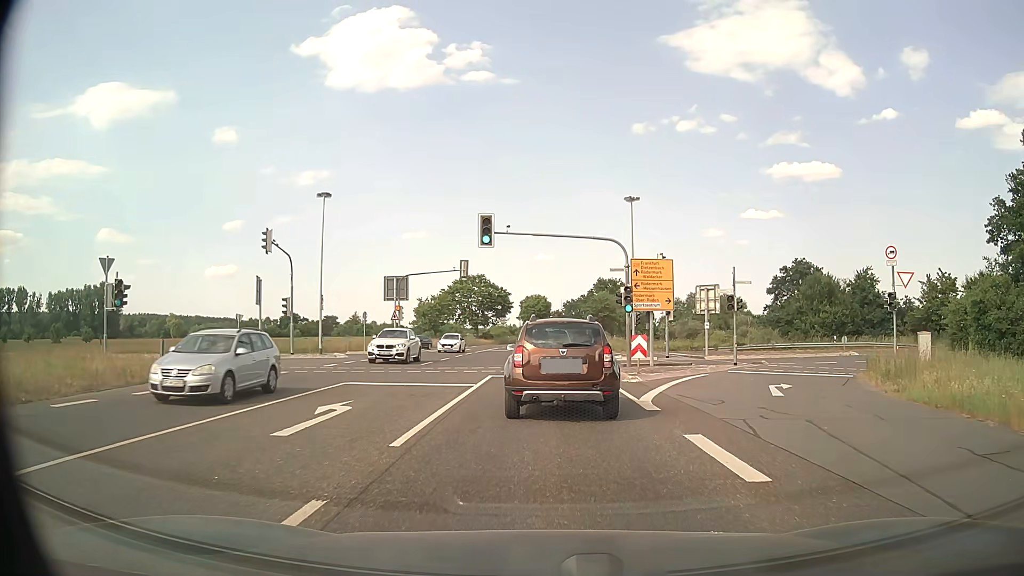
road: primary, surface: asphalt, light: Day
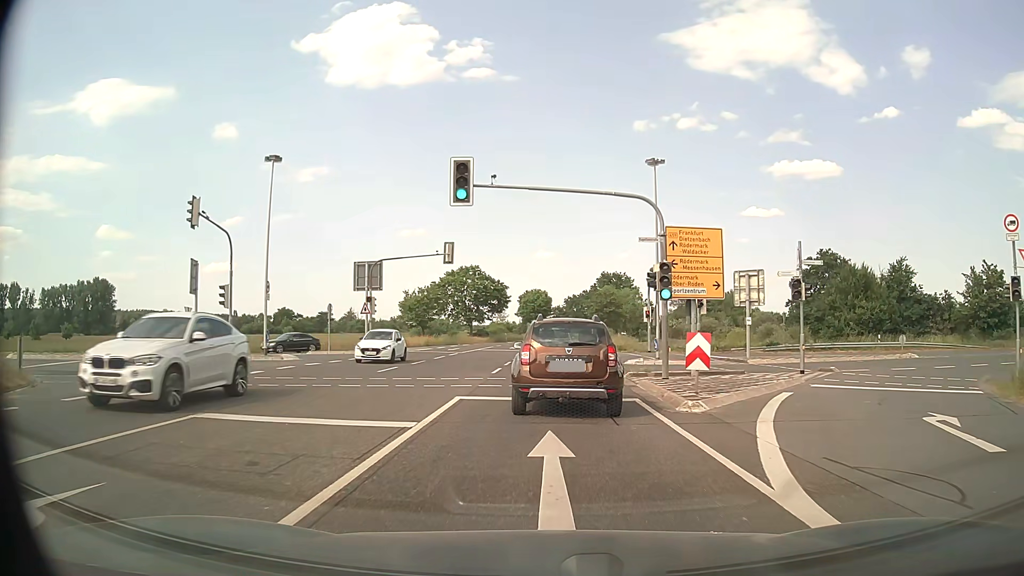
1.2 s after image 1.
(0.0, +8.9) m; 0°
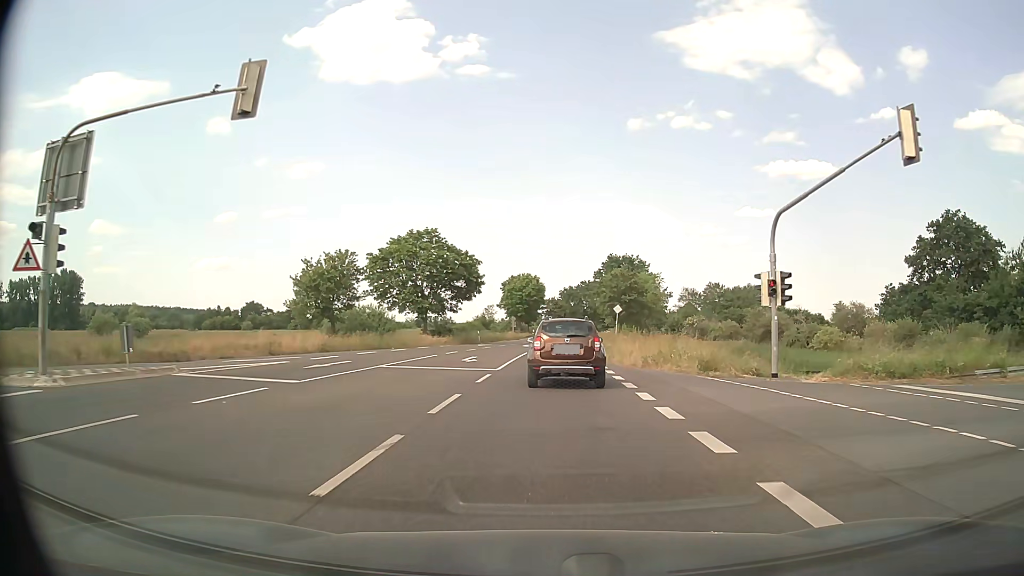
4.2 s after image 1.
(+0.3, +30.6) m; +1°
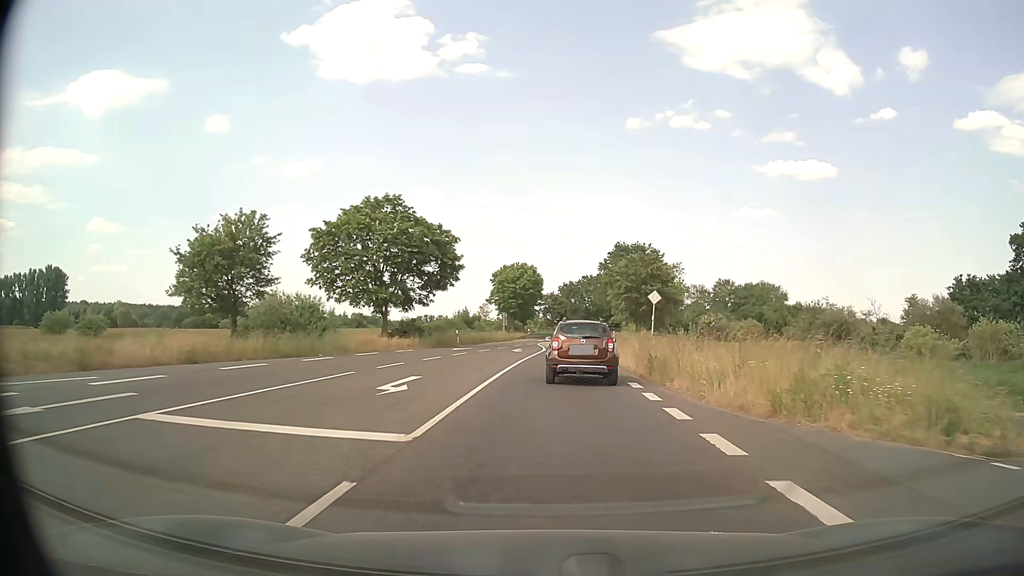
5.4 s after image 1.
(0.0, +15.0) m; 0°
(0, +10) (0, +20) (+1, +30) (+1, +40) (+2, +50) (+3, +60) (+4, +70) (+5, +80) (+7, +90) (+8, +100) m
